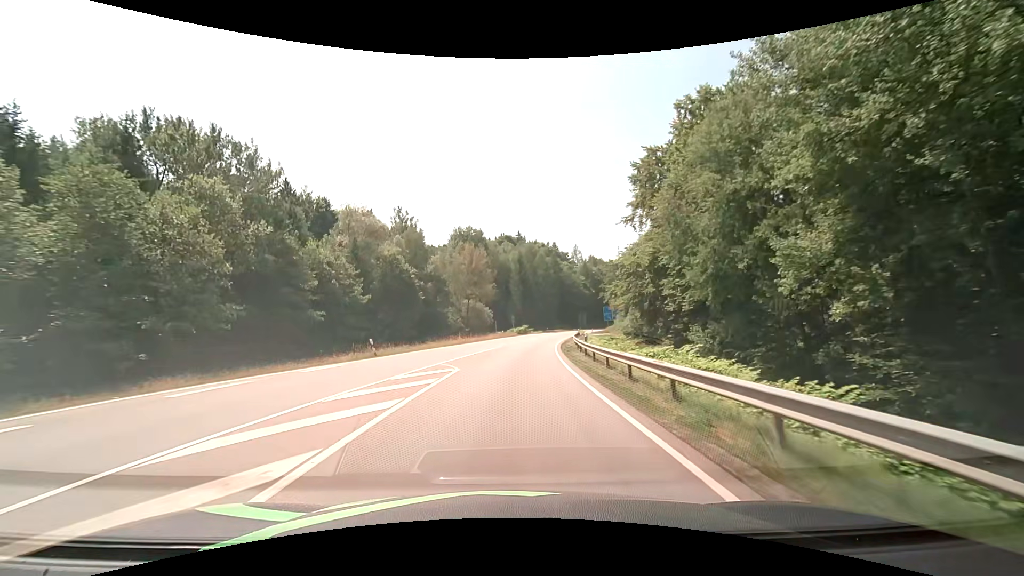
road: secondary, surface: asphalt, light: Day
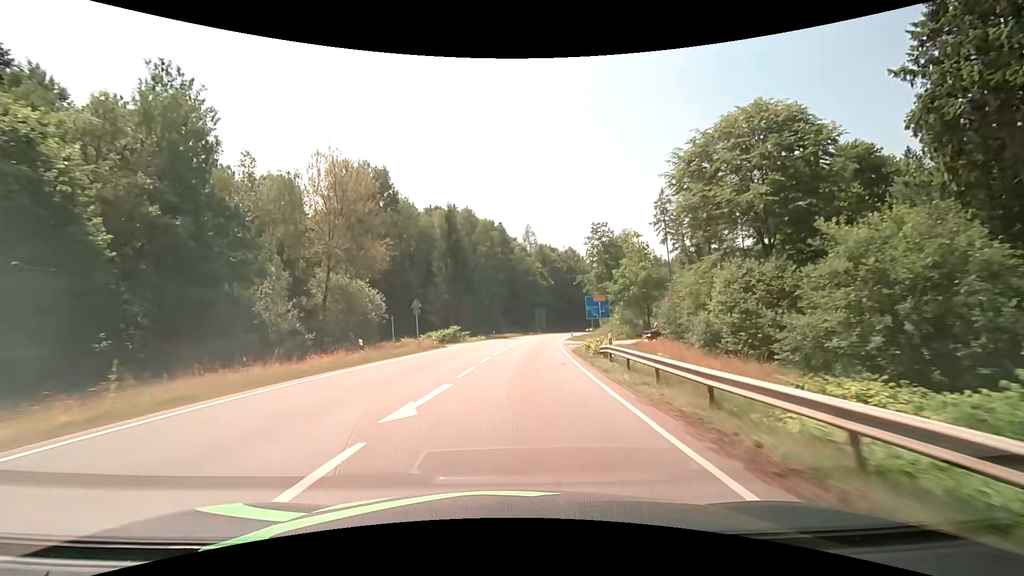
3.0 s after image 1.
(+2.5, +49.4) m; +6°
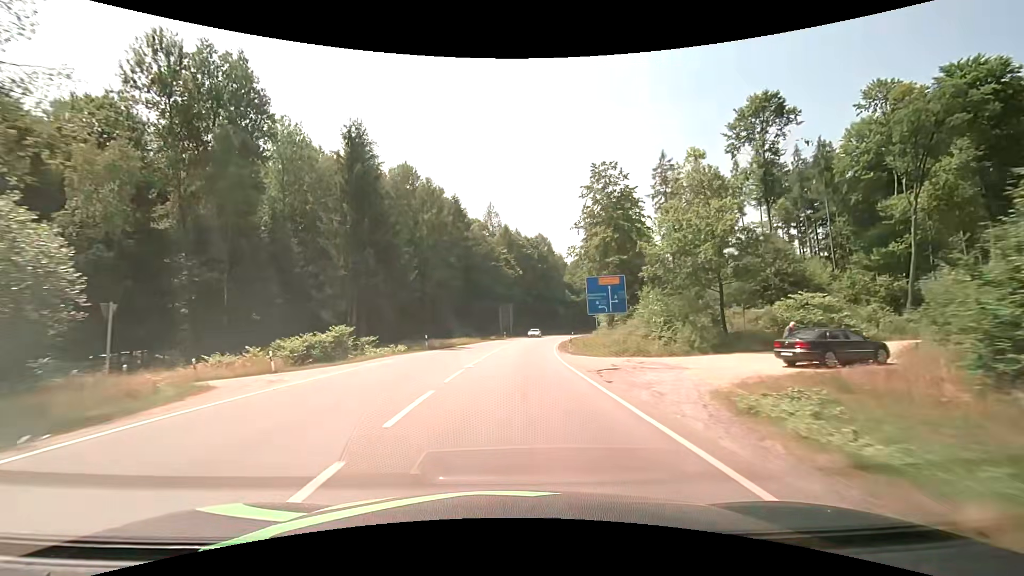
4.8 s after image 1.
(+1.3, +30.8) m; +5°
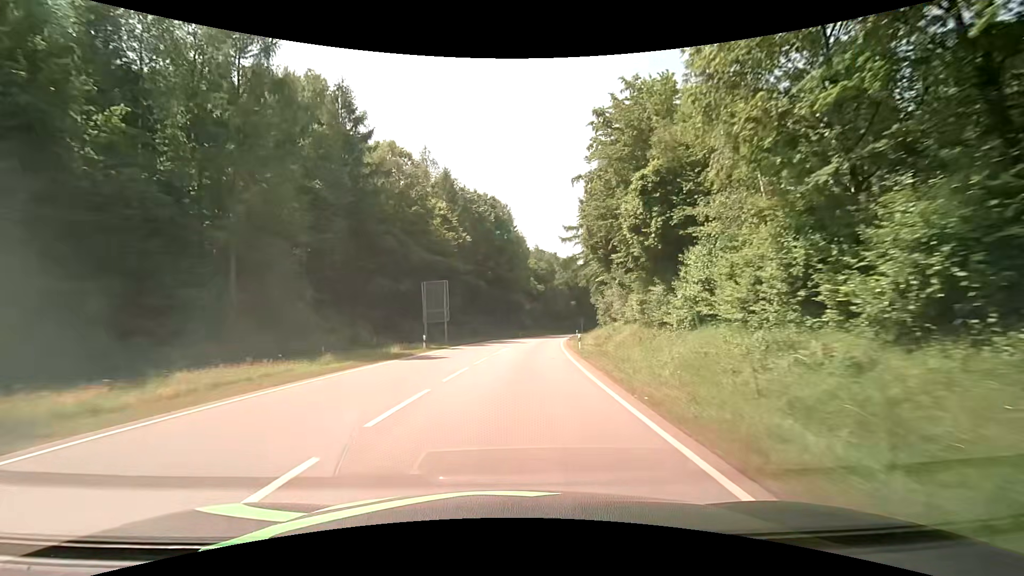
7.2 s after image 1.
(+1.9, +41.9) m; +5°
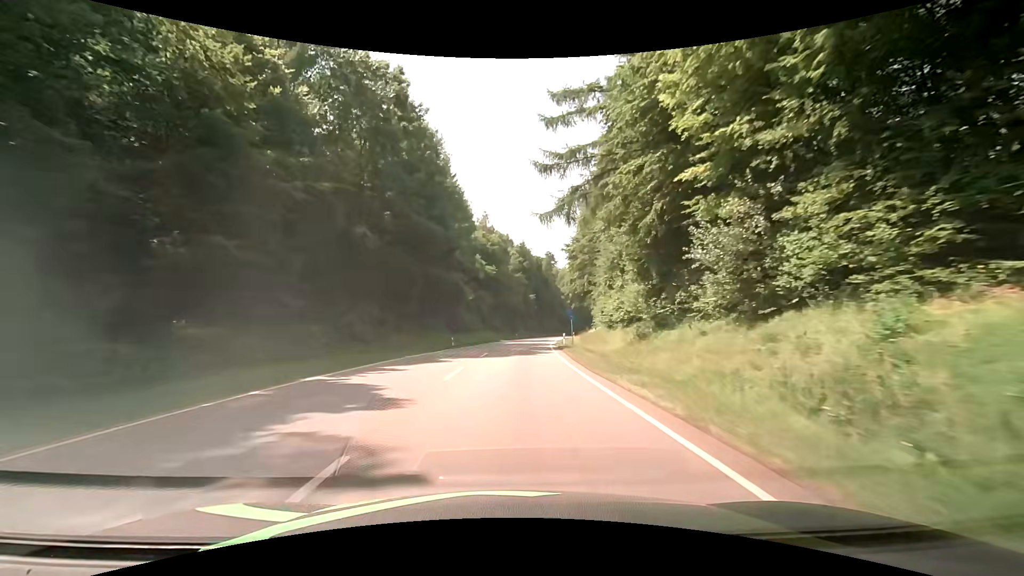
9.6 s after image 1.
(+2.2, +42.4) m; +5°
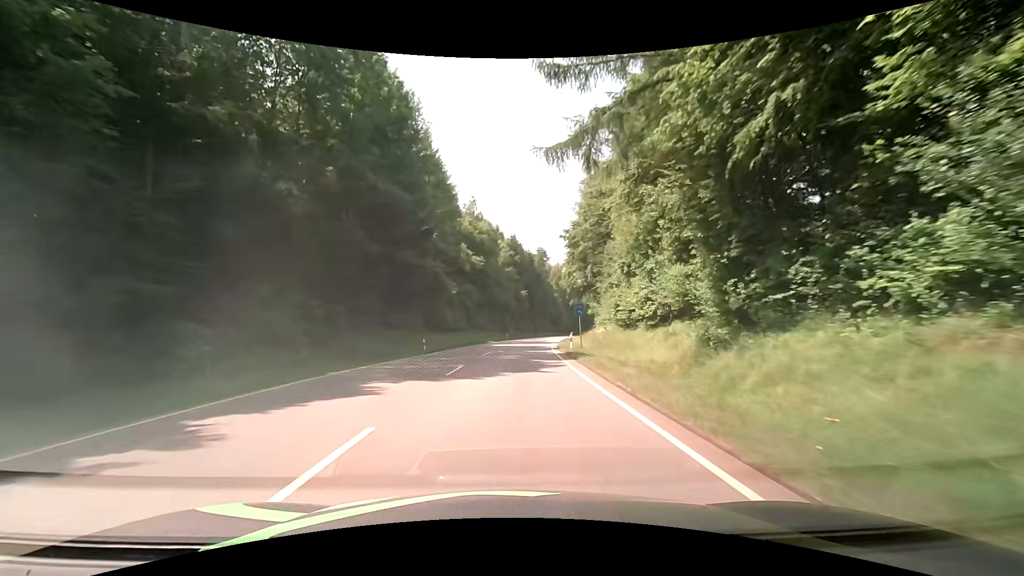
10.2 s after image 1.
(+0.2, +10.7) m; +2°
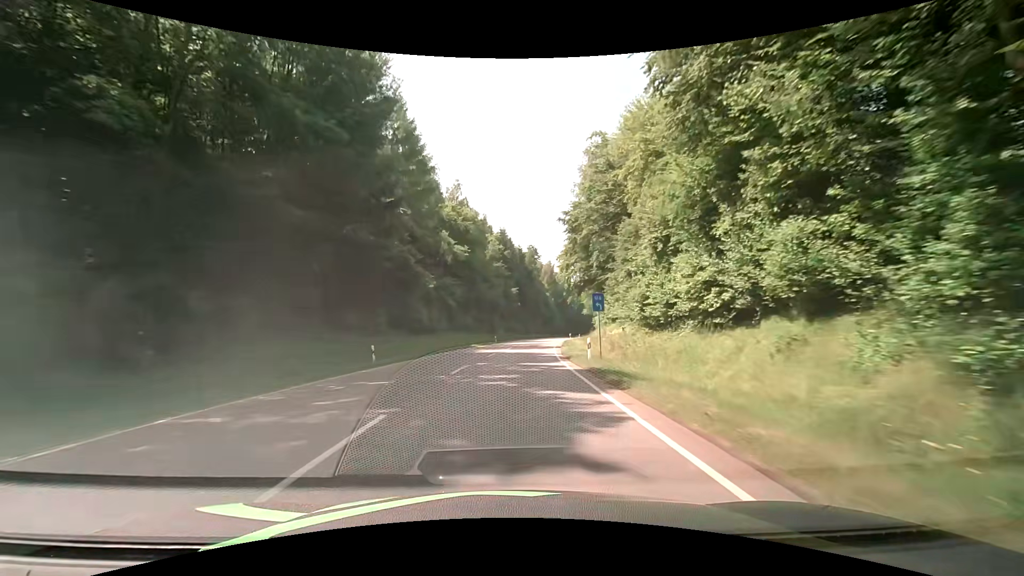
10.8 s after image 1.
(0.0, +10.7) m; +1°
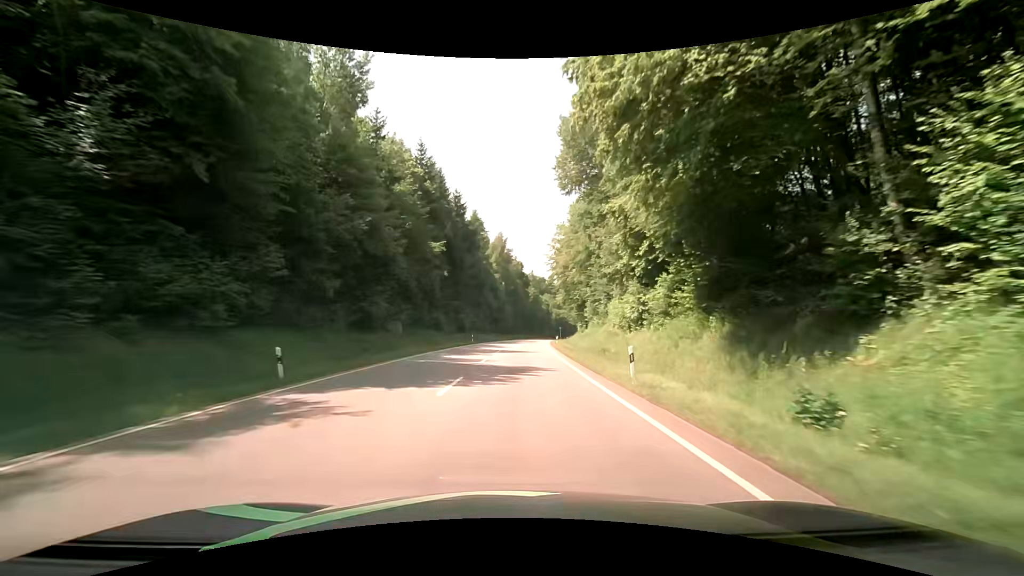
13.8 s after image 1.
(+2.5, +53.7) m; +6°
(0, +10) (0, +20) (+1, +30) (+1, +40) (+2, +50) (+3, +60) (+4, +70) (+5, +80) (+6, +90) (+7, +100) m
